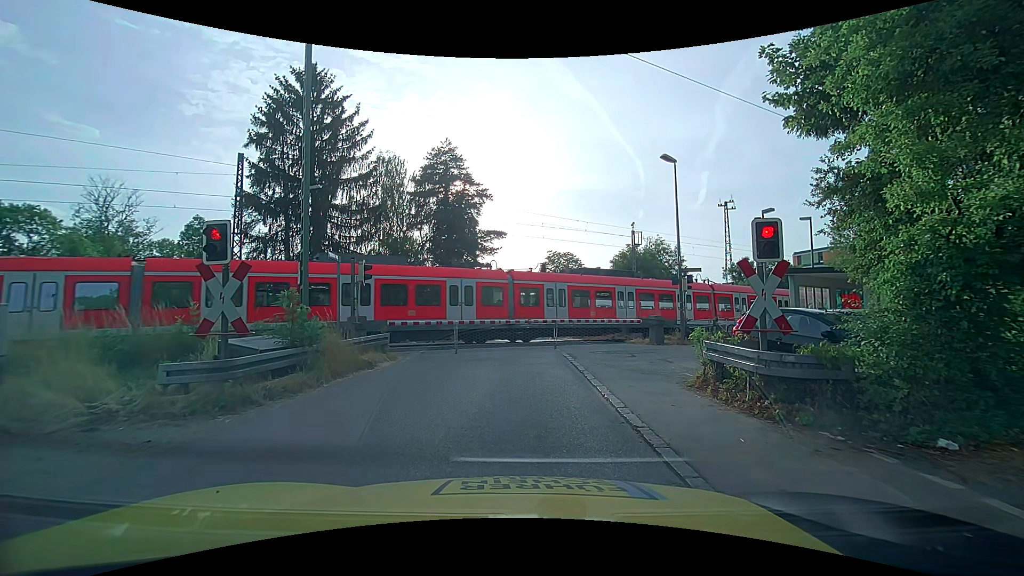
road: unclassified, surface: asphalt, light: Day
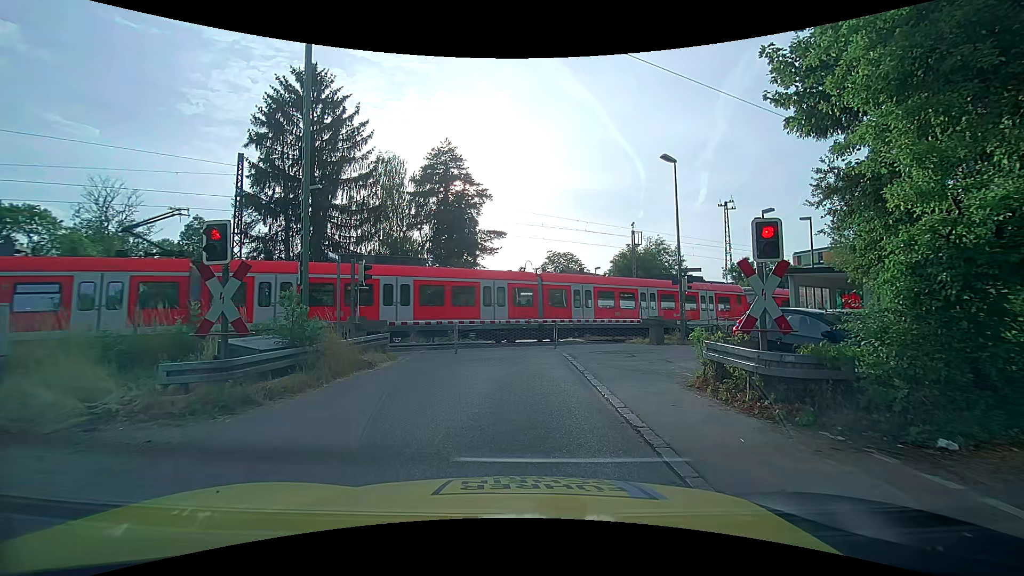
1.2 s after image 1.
(0.0, 0.0) m; 0°
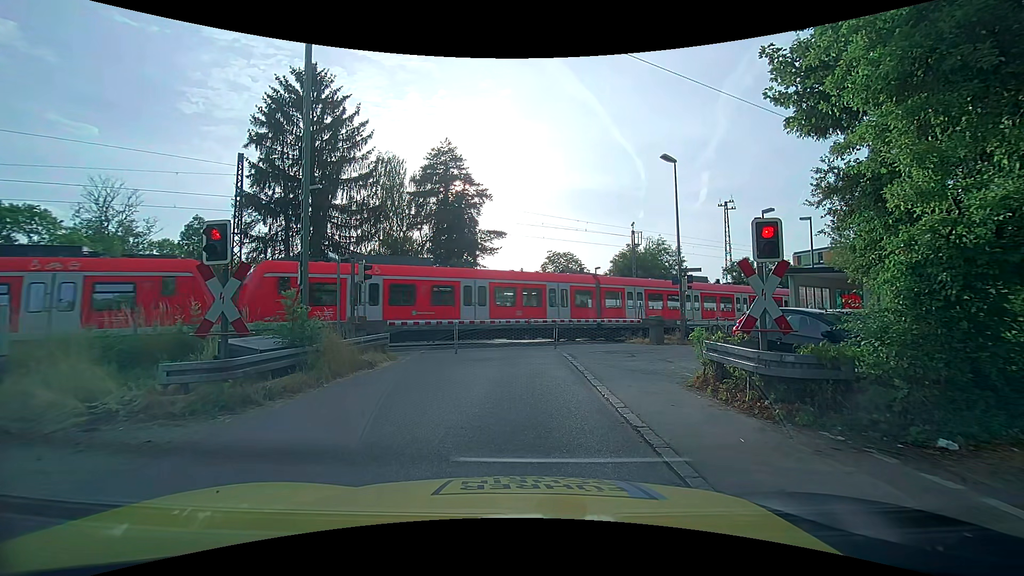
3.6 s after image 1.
(0.0, 0.0) m; 0°
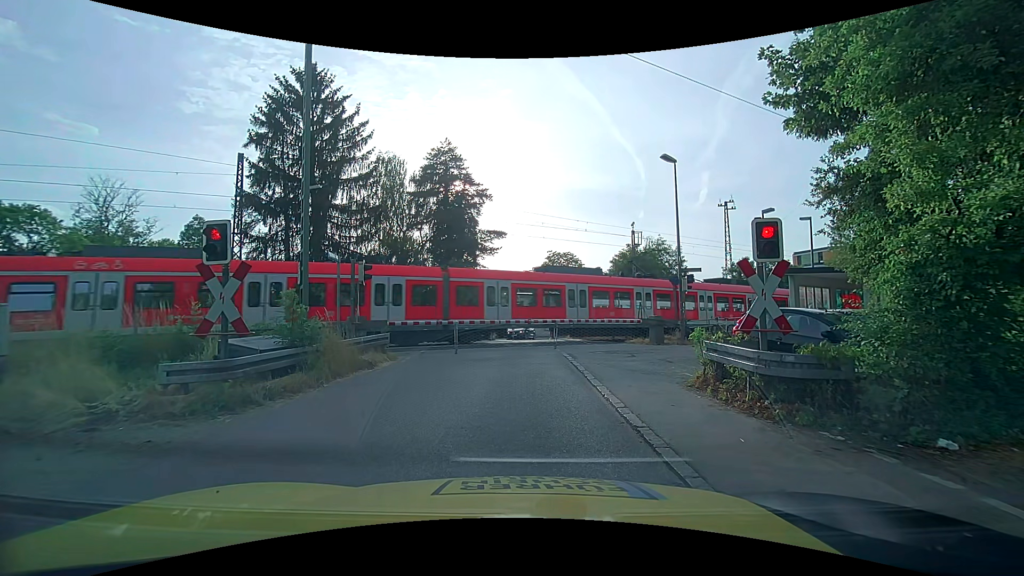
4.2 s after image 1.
(0.0, 0.0) m; 0°
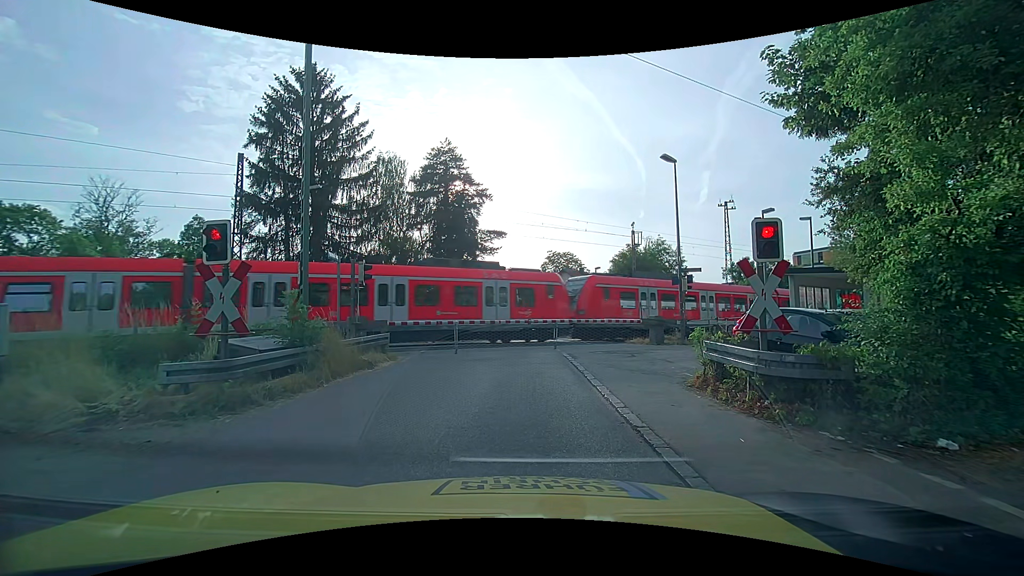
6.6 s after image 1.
(0.0, 0.0) m; 0°
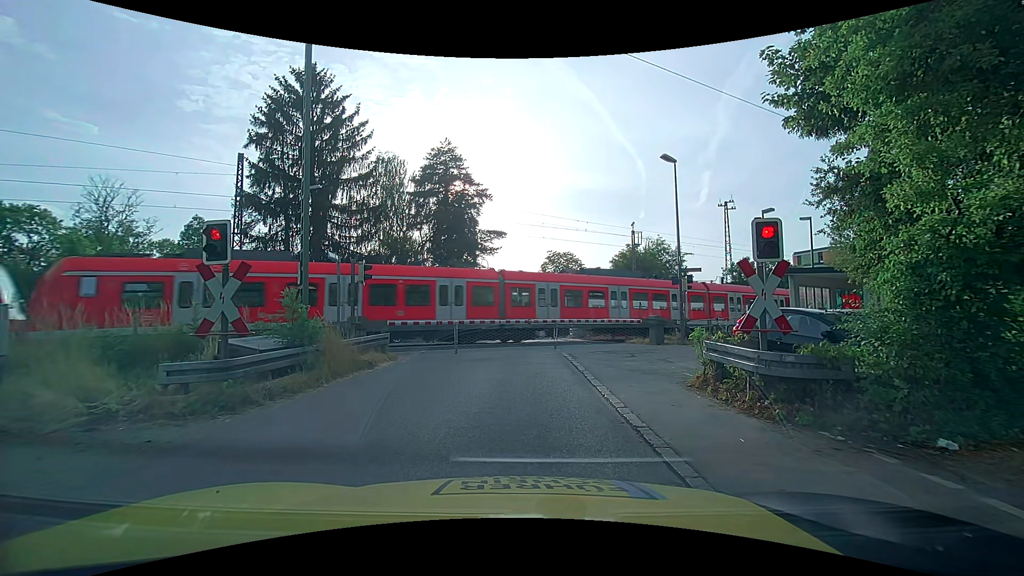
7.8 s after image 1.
(0.0, 0.0) m; 0°
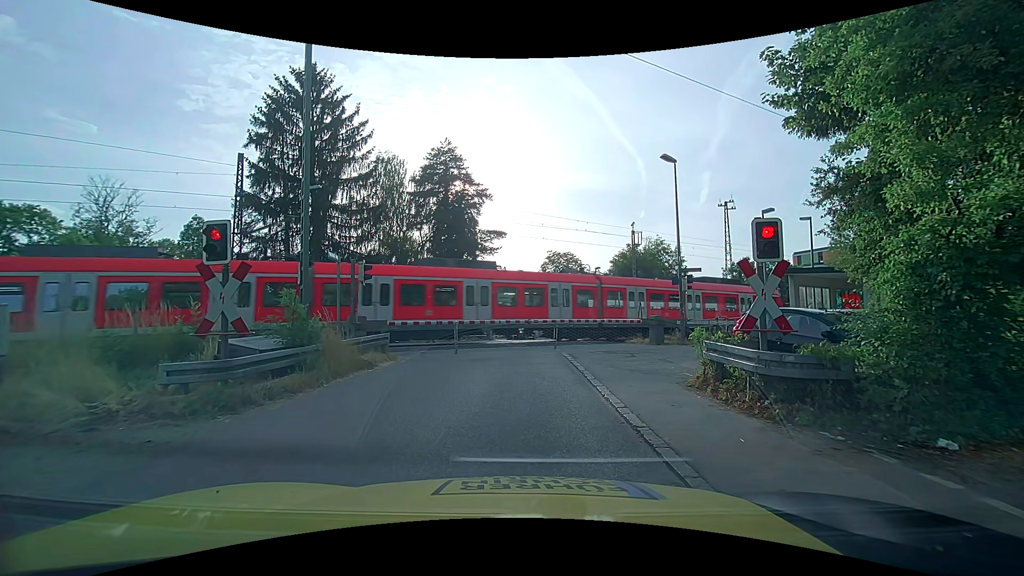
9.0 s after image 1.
(0.0, 0.0) m; 0°
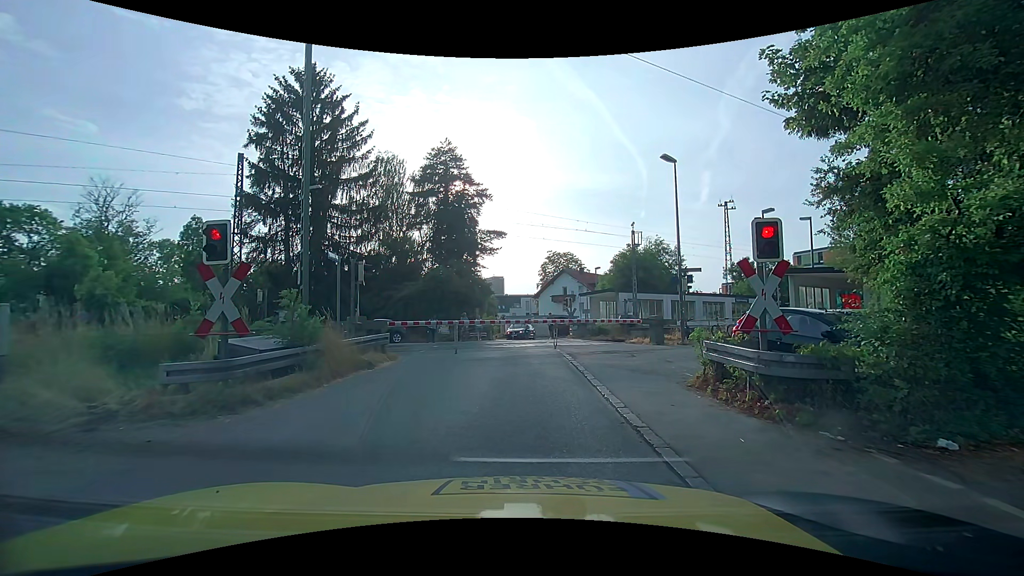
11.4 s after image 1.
(0.0, 0.0) m; 0°
